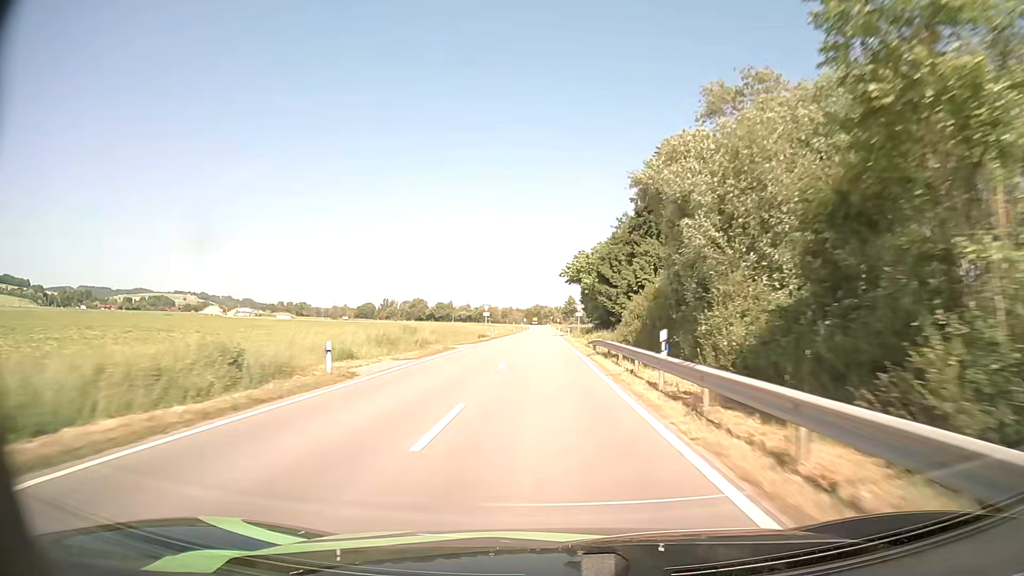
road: tertiary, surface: asphalt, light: Day
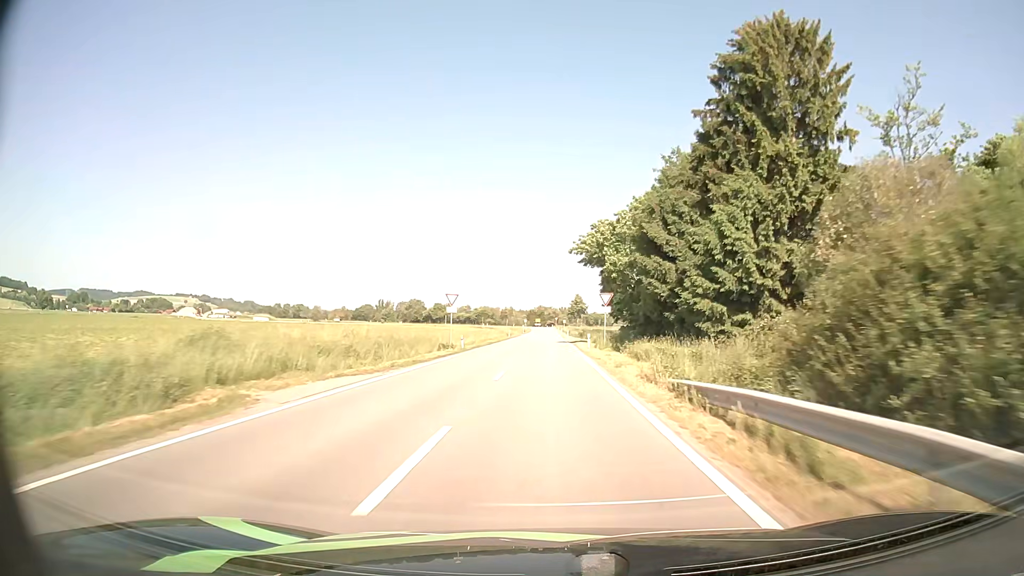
(-0.1, +26.4) m; 0°
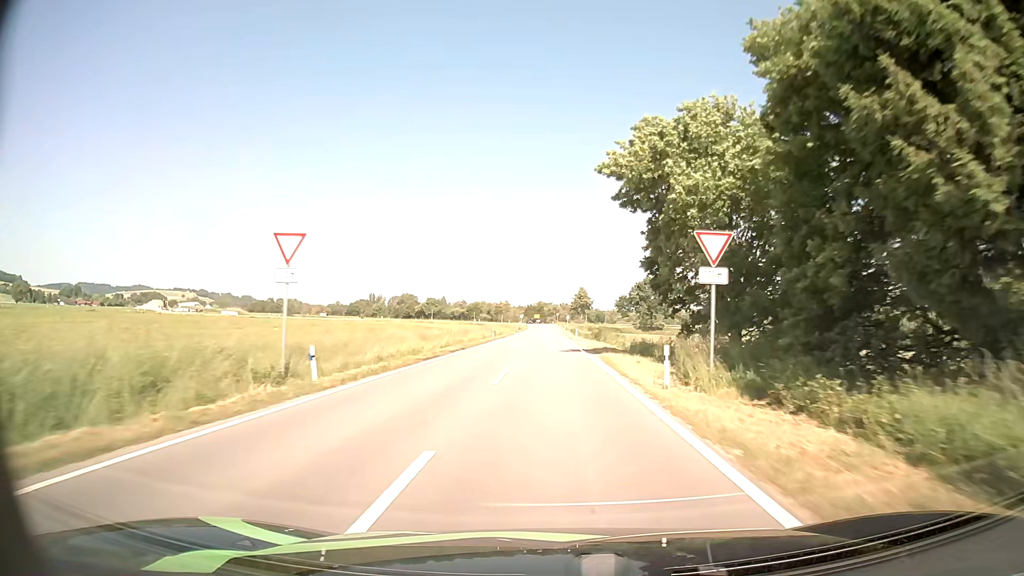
(0.0, +26.0) m; 0°
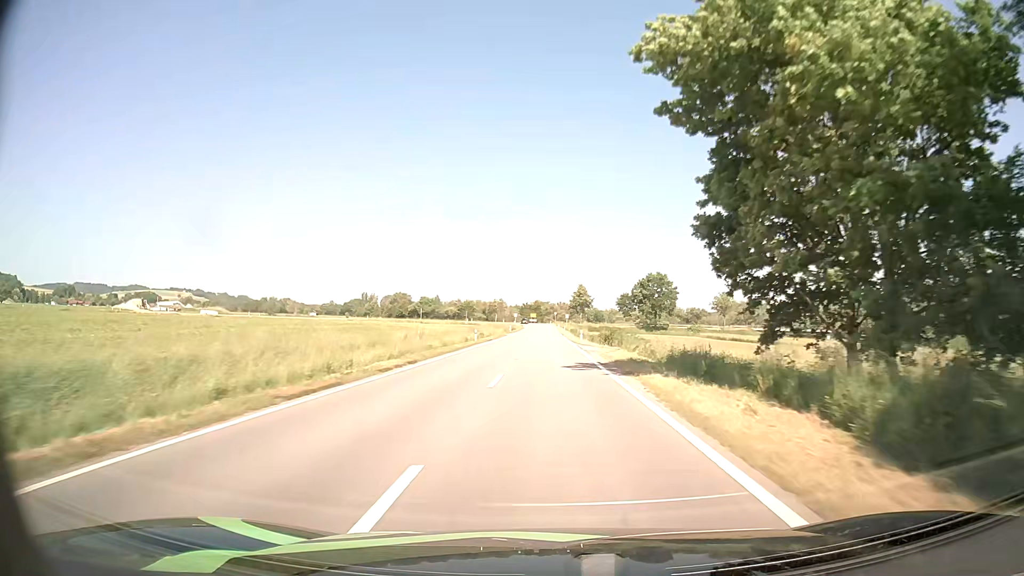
(0.0, +12.7) m; 0°
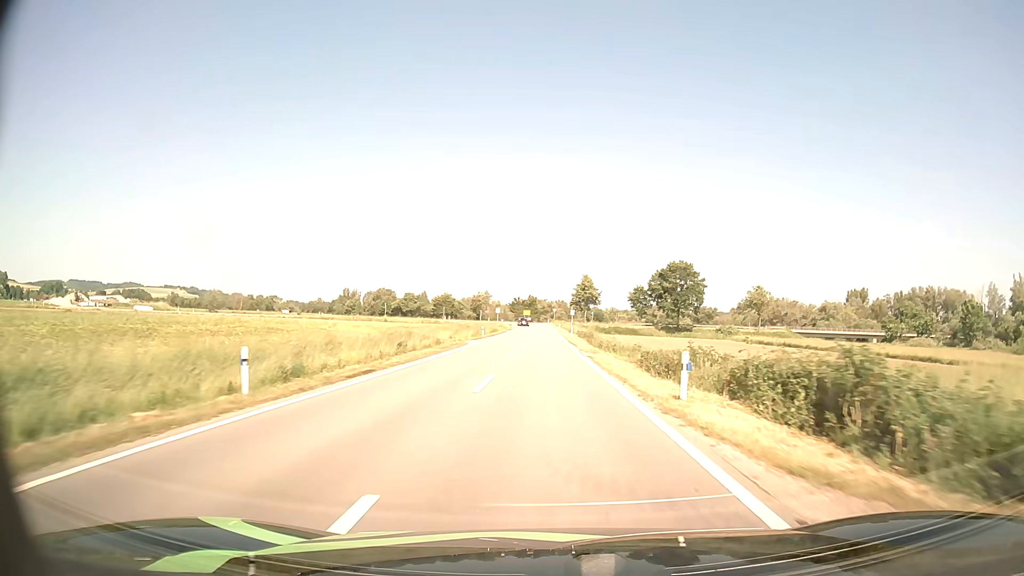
(+0.2, +36.9) m; 0°
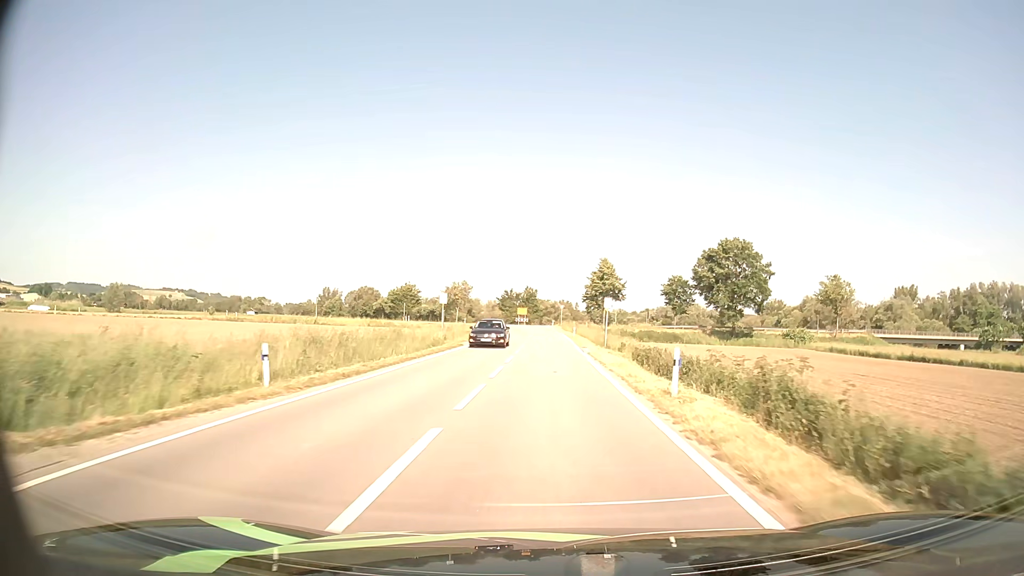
(-0.1, +45.1) m; 0°
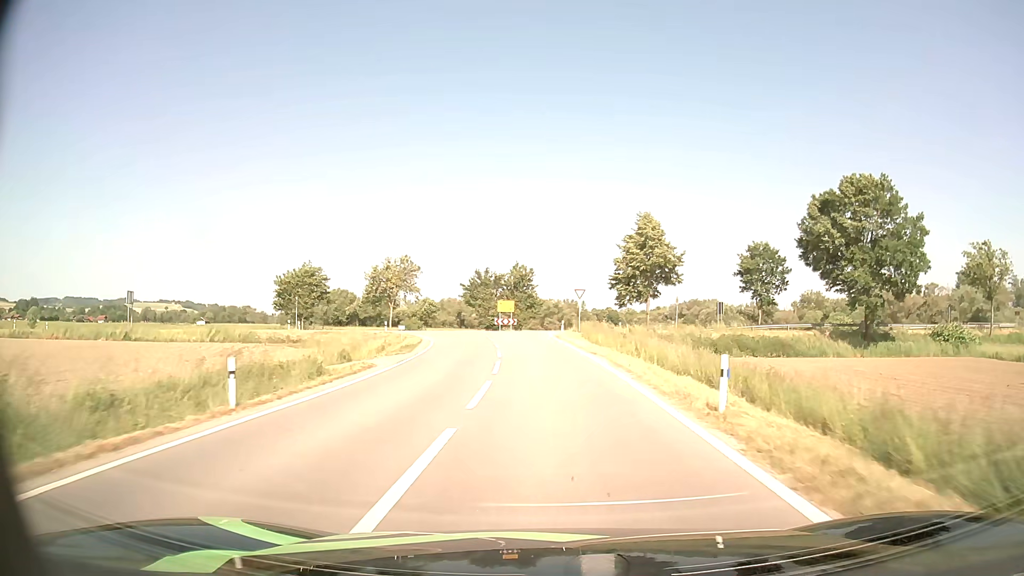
(-0.1, +47.8) m; 0°
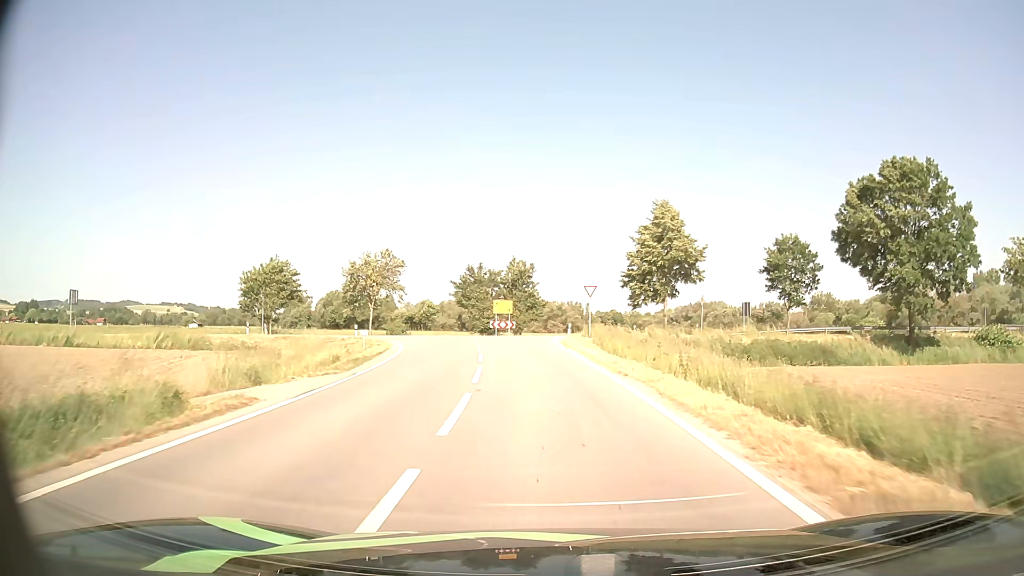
(0.0, +8.2) m; 0°
